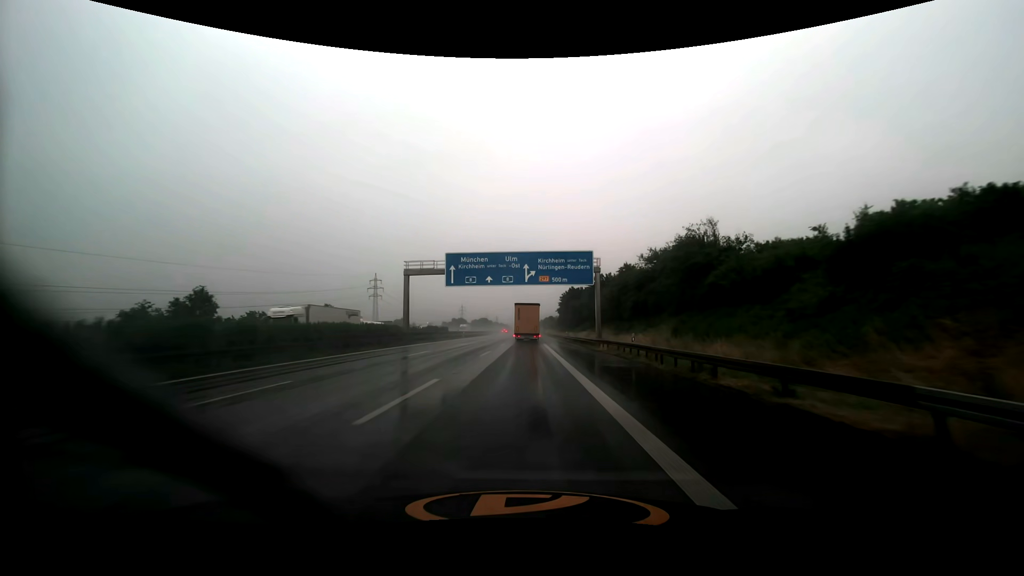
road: motorway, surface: asphalt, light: Day
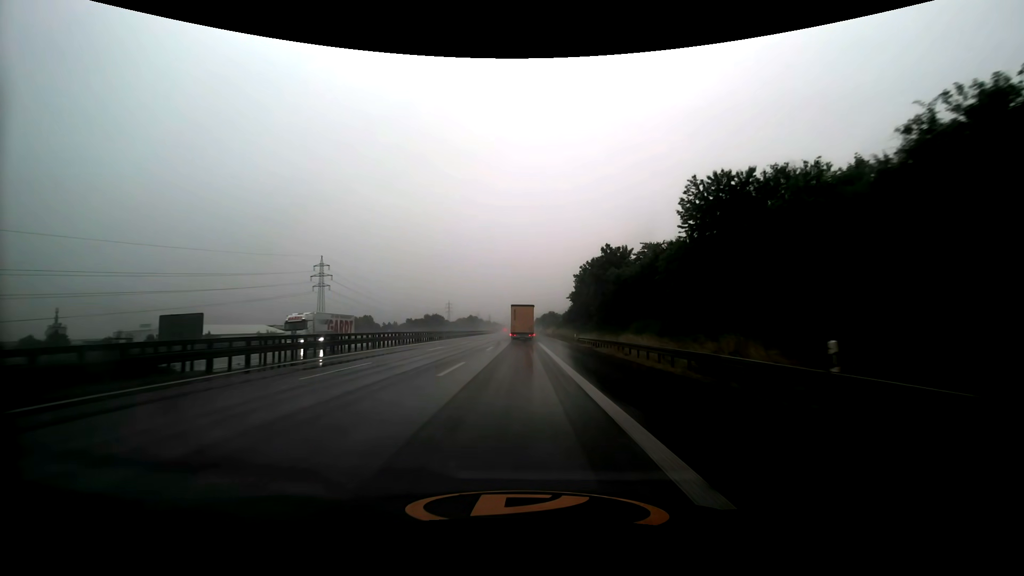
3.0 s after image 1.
(+0.2, +65.5) m; +1°
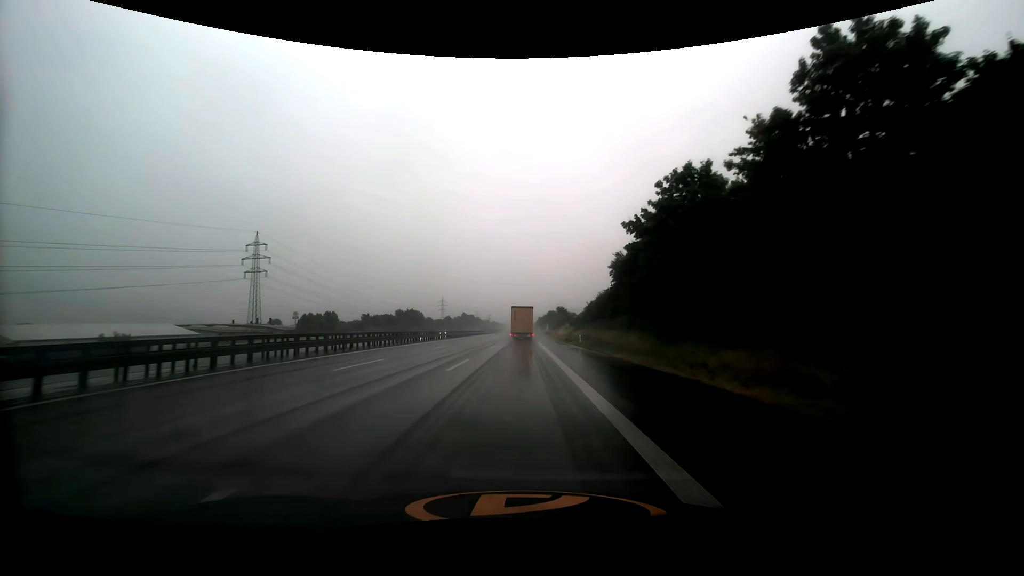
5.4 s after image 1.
(-0.3, +52.1) m; 0°
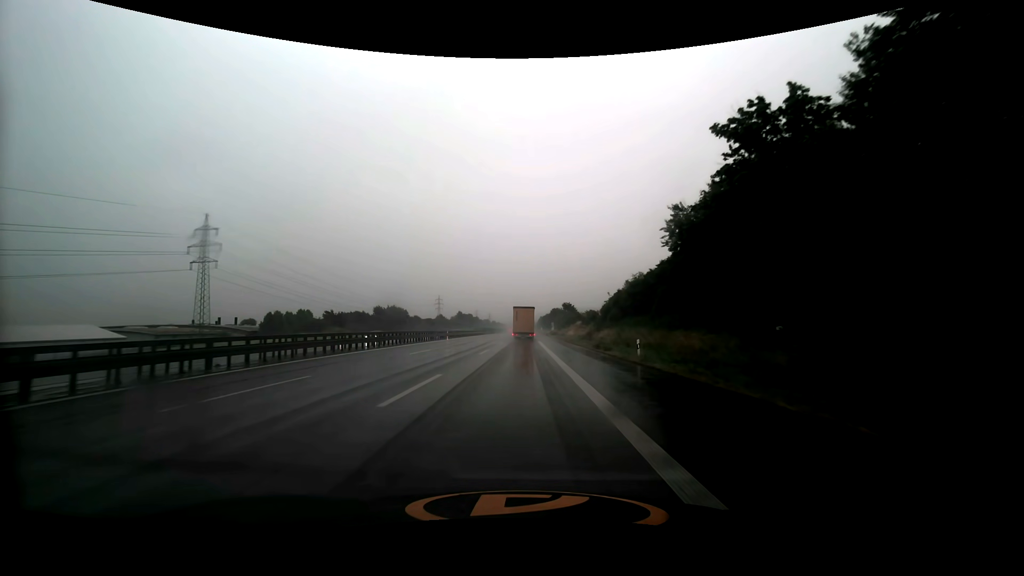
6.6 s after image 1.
(0.0, +25.9) m; 0°
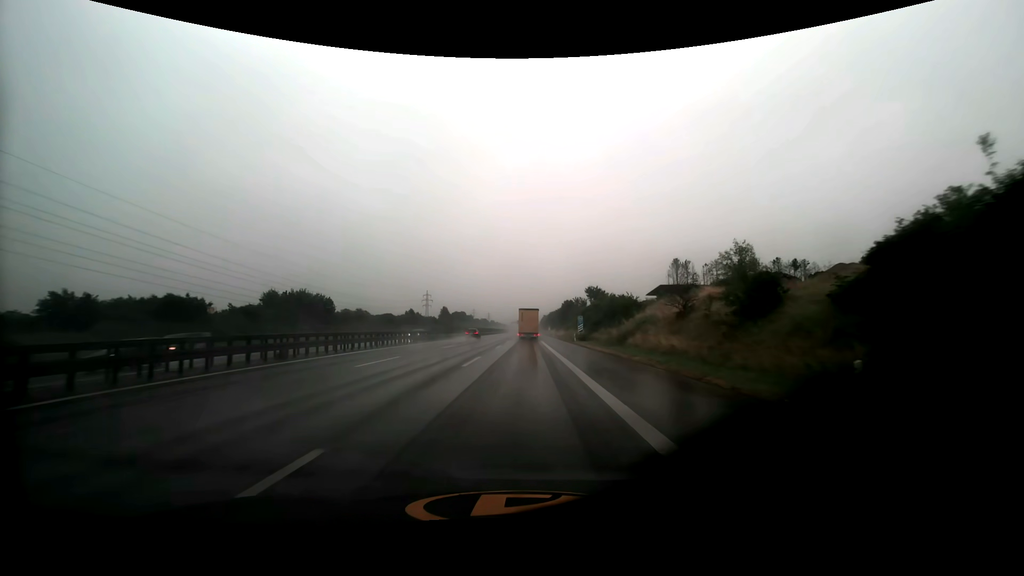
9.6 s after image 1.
(-0.3, +63.3) m; 0°
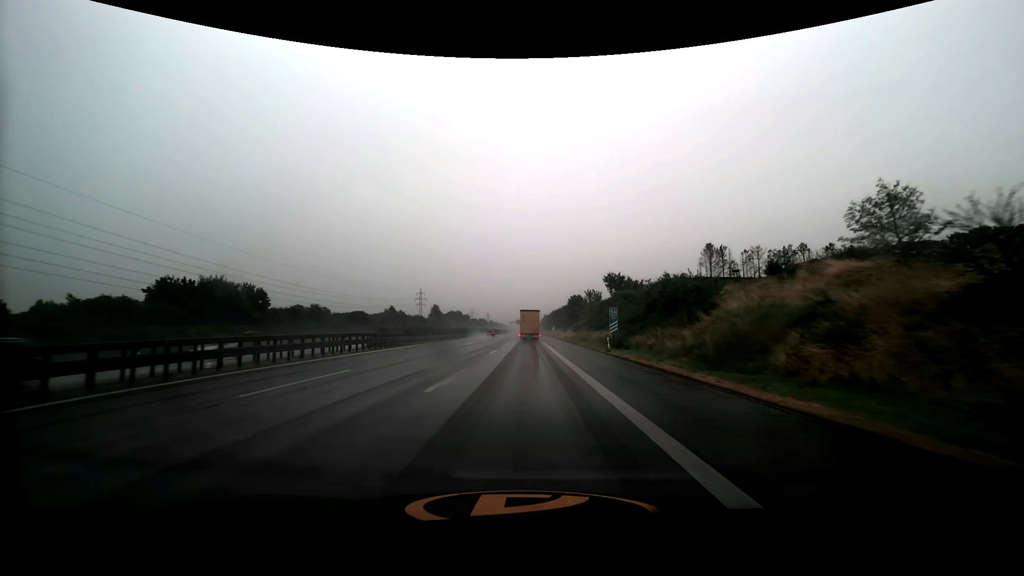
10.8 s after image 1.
(0.0, +25.0) m; 0°
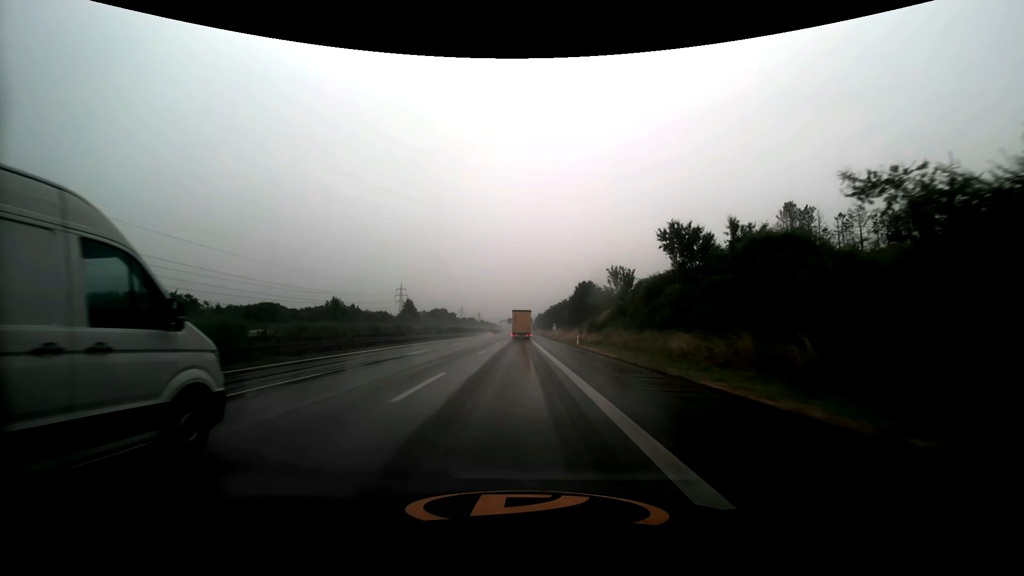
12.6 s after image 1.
(+0.4, +37.7) m; +1°
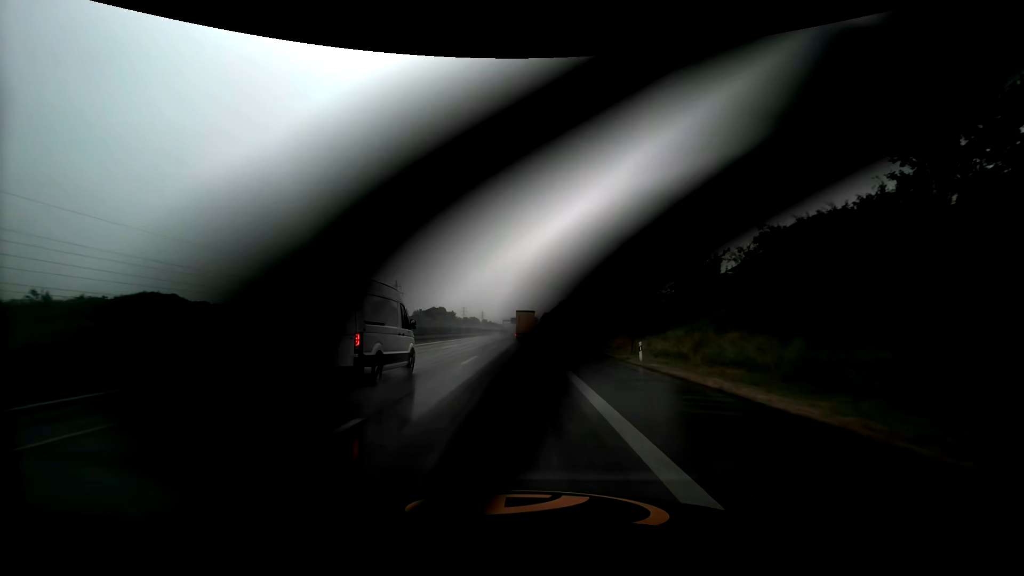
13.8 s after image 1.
(-0.1, +25.7) m; -1°
(0, +10) (0, +20) (0, +30) (0, +40) (0, +50) (0, +60) (0, +70) (0, +80) (0, +90) (0, +100) m
